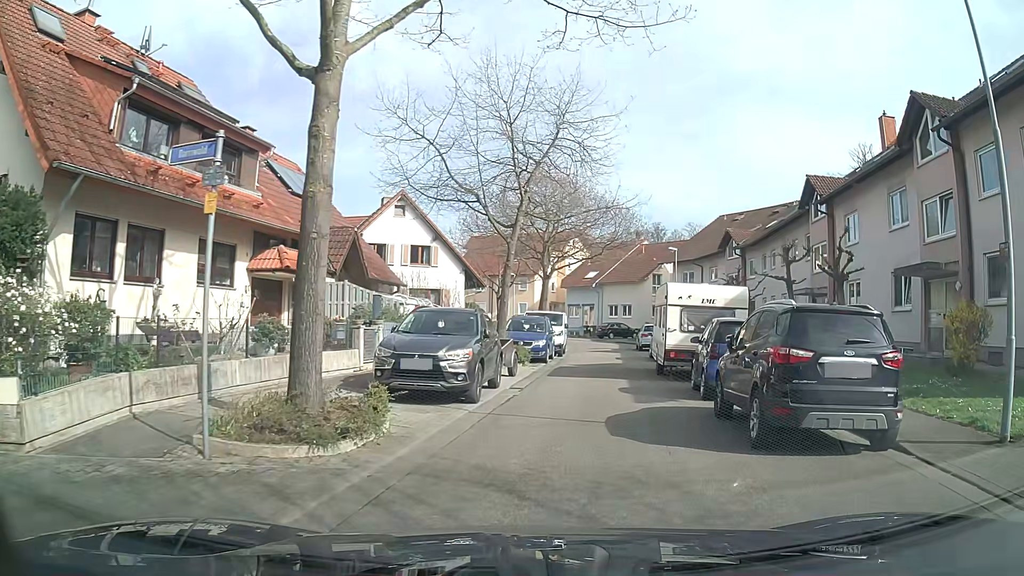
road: residential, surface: asphalt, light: Day
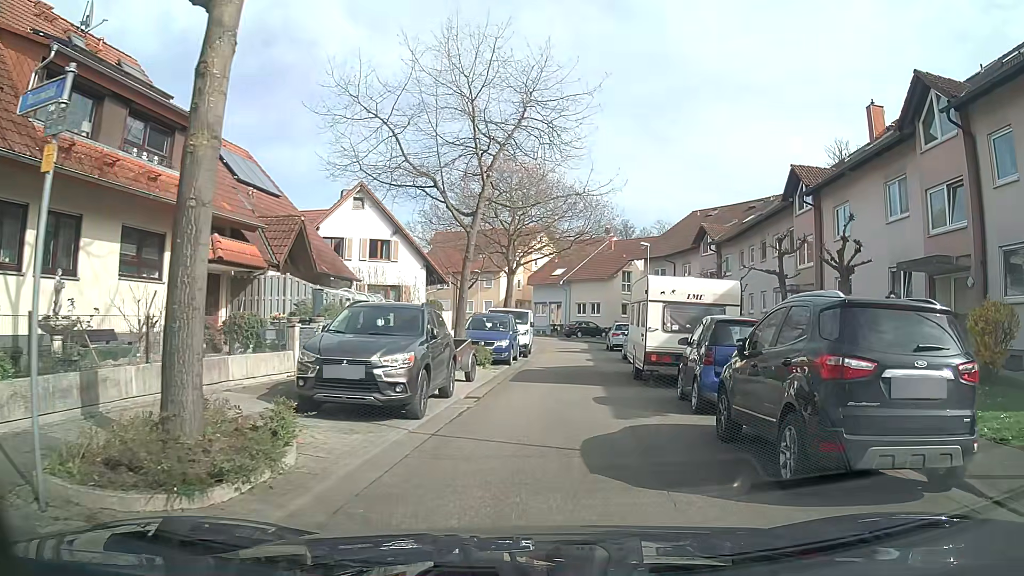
(0.0, +2.2) m; +2°
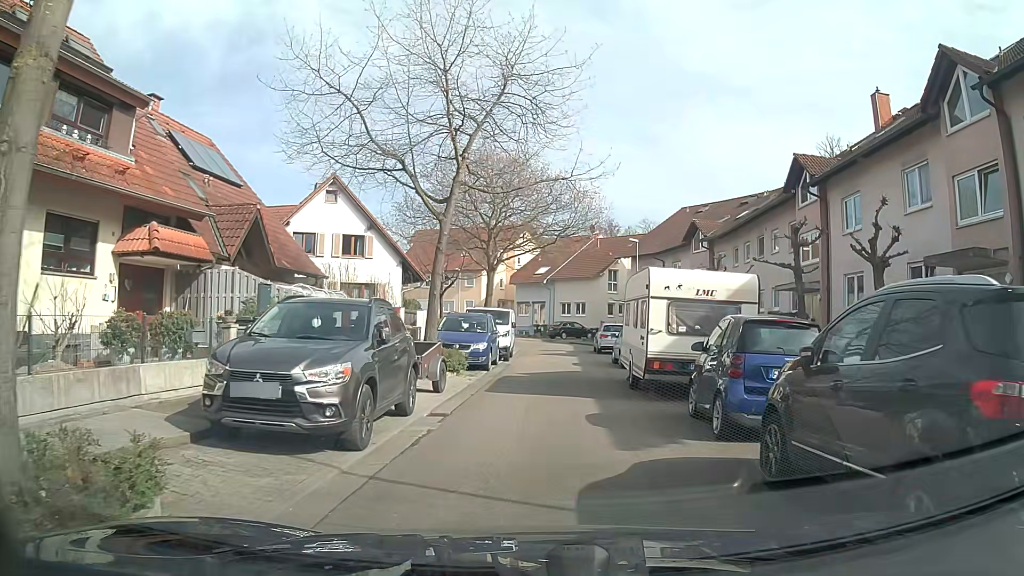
(0.0, +2.3) m; 0°
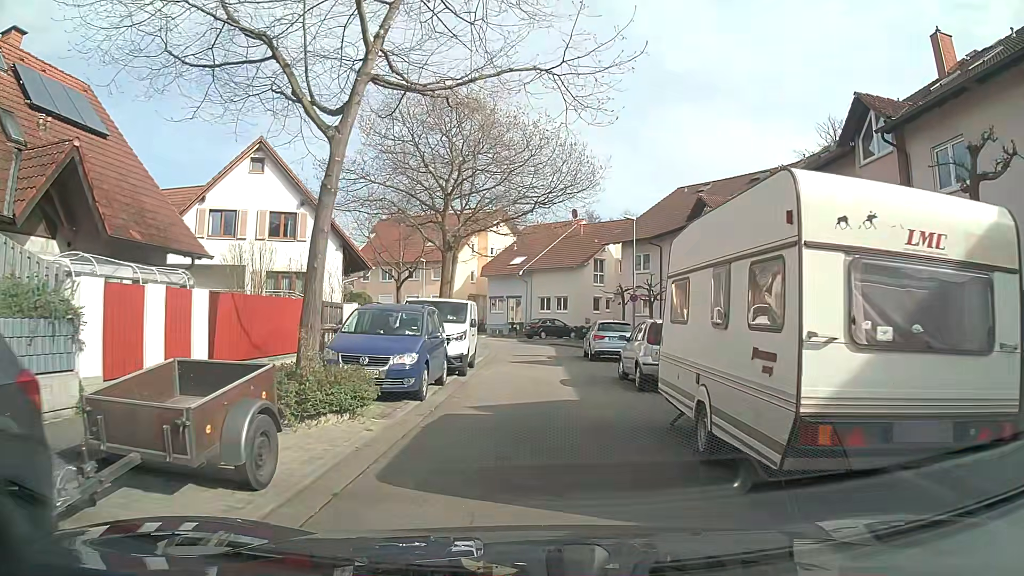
(+0.4, +7.9) m; +4°
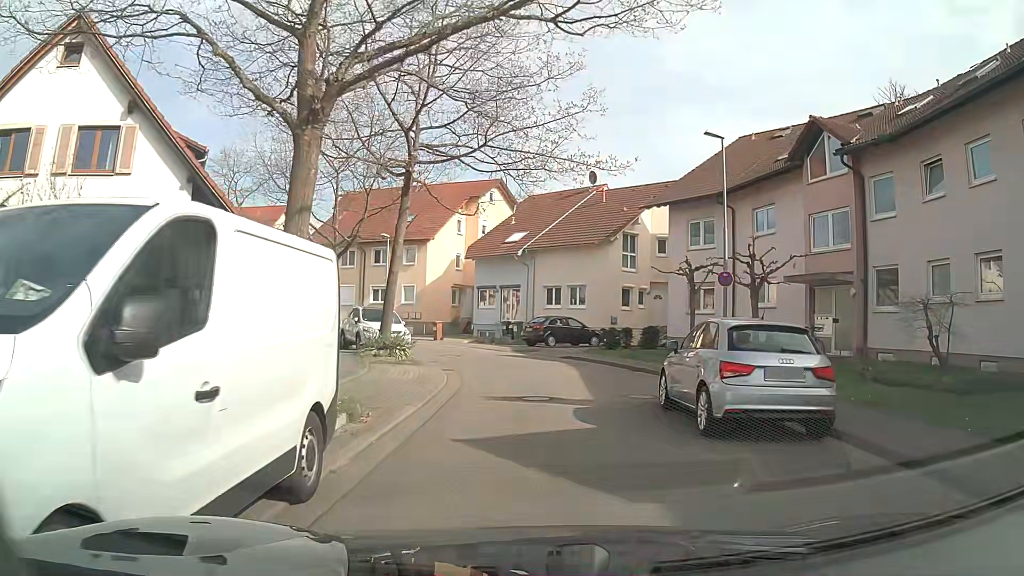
(-0.1, +15.2) m; 0°
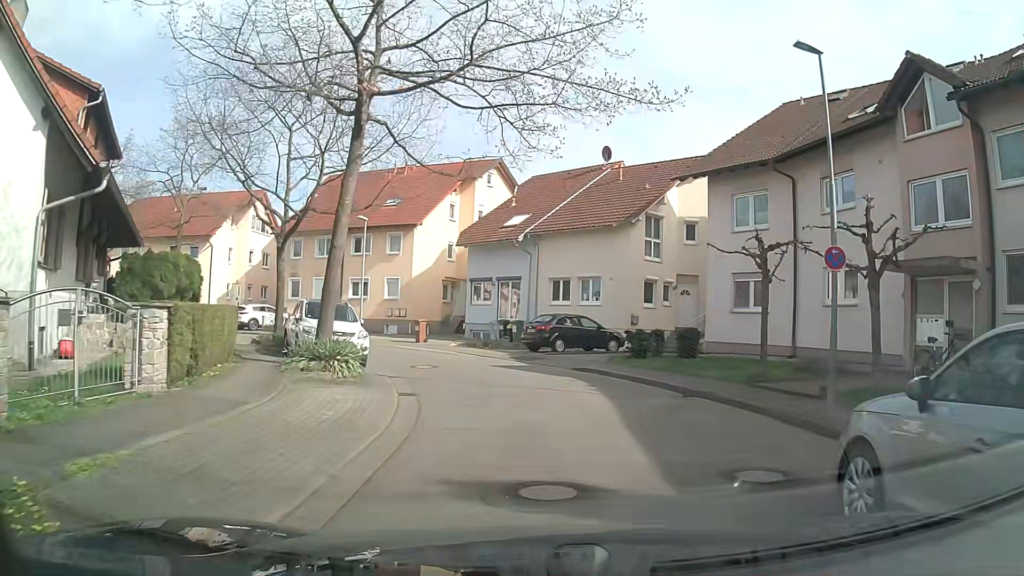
(-0.1, +6.5) m; -1°
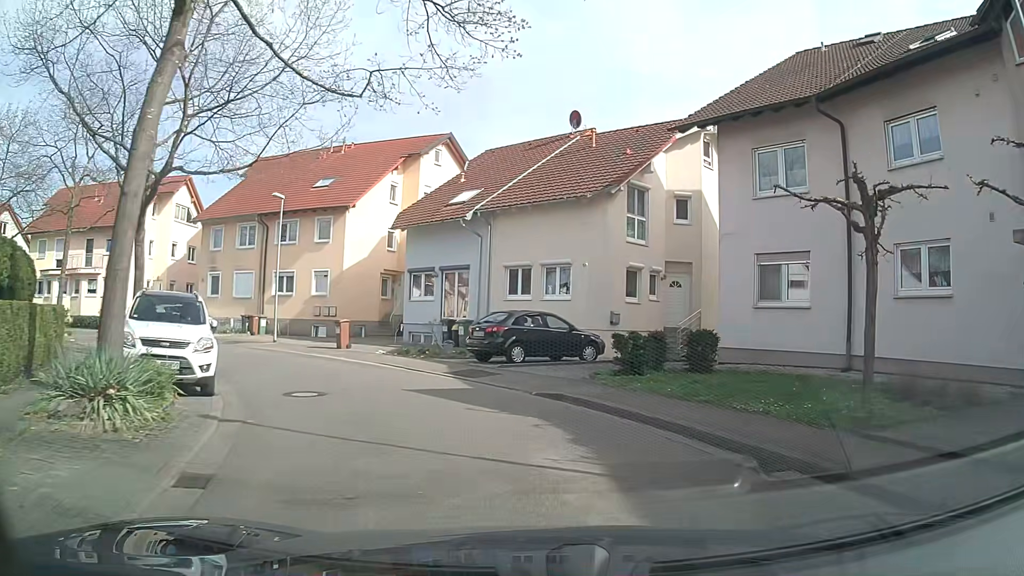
(+0.3, +6.6) m; +5°
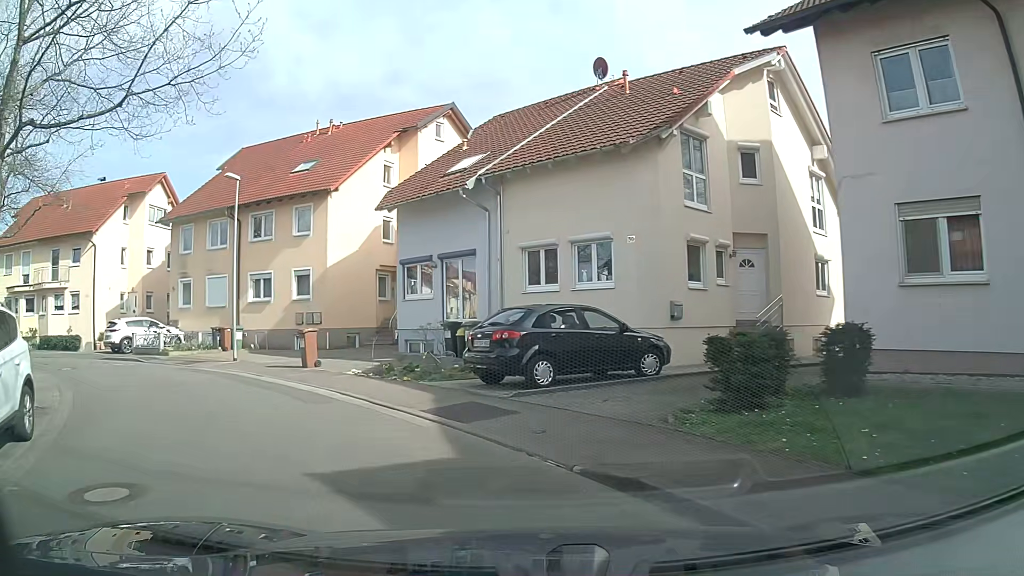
(-0.1, +6.3) m; -4°
